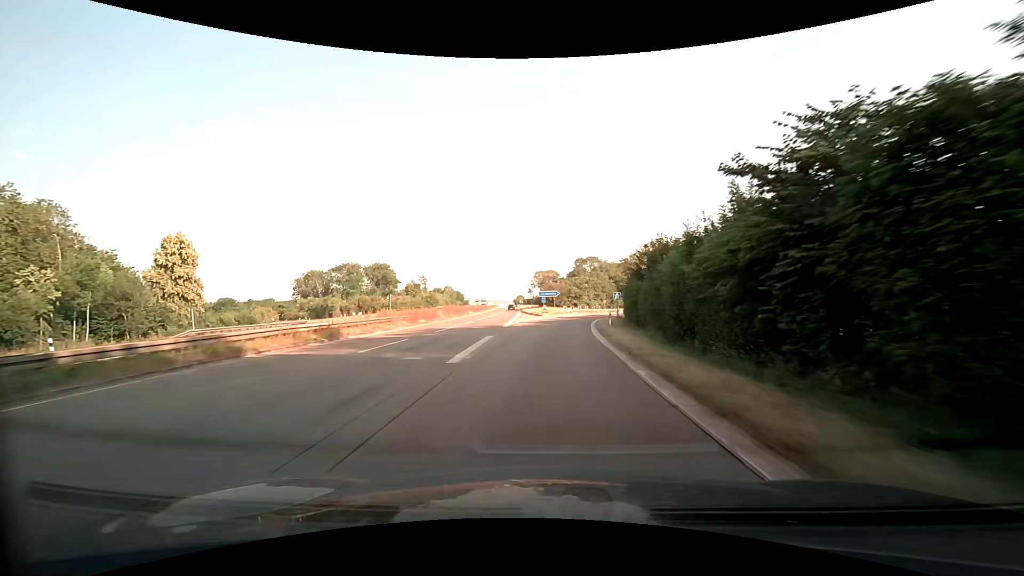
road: trunk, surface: asphalt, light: Day
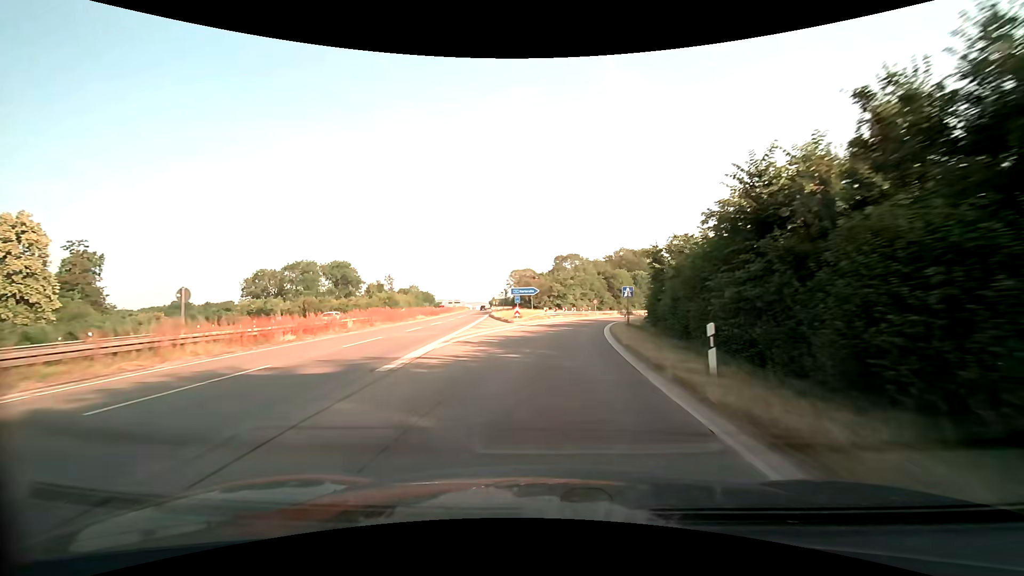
(+0.4, +21.2) m; +2°
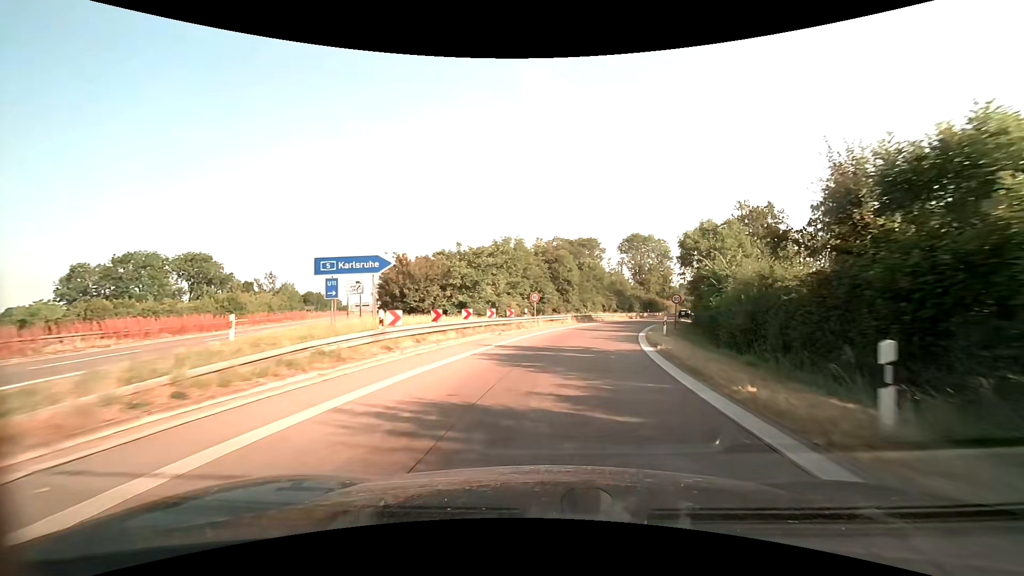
(+2.5, +38.9) m; +9°
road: motorway_link
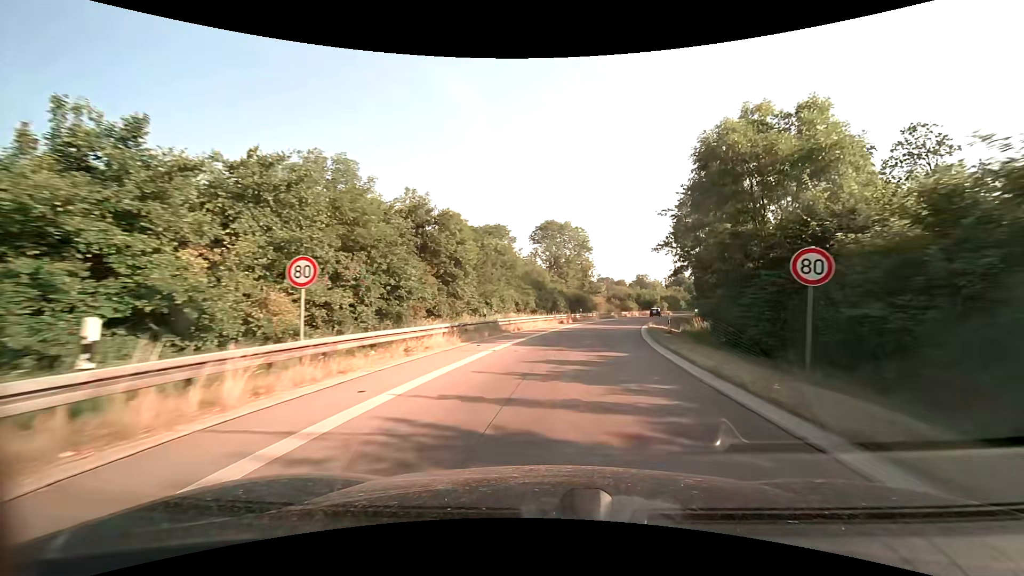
(+2.3, +28.5) m; +10°
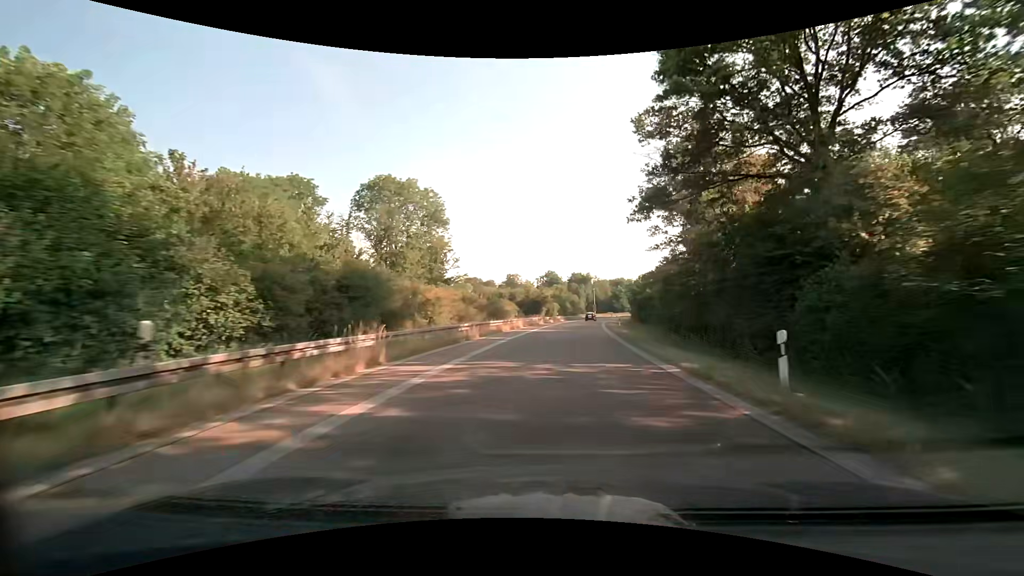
(+7.3, +49.4) m; +15°
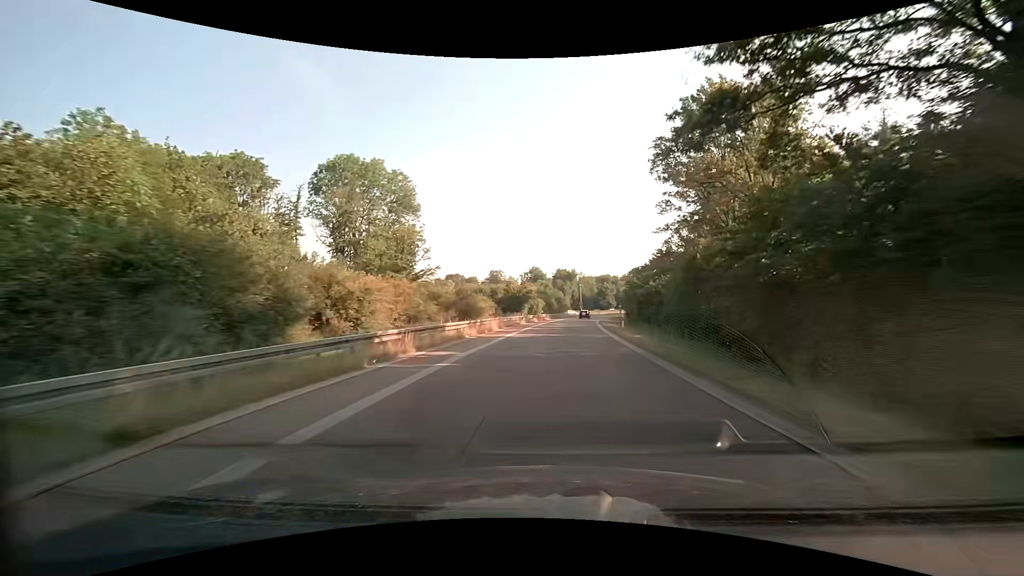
(+0.2, +10.4) m; +2°
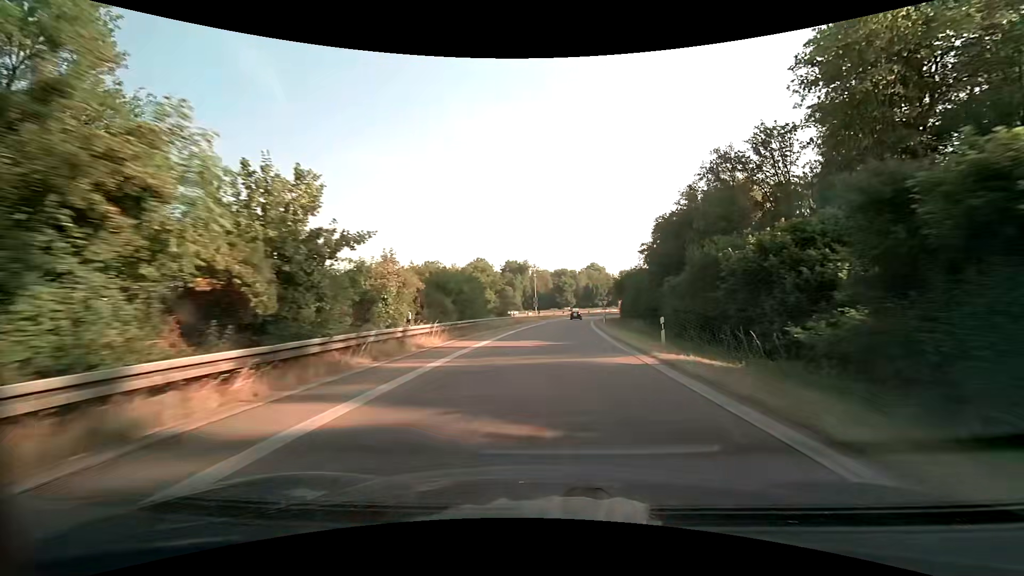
(+2.9, +52.6) m; +6°
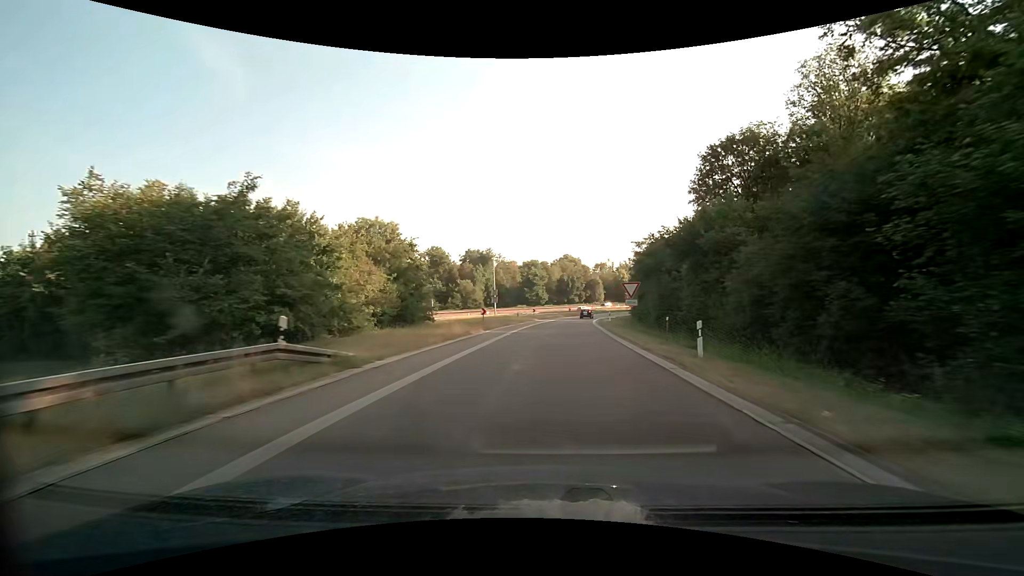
(+1.5, +41.3) m; +4°
(0, +10) (0, +20) (+1, +30) (+2, +40) (+3, +50) (+4, +60) (+5, +70) (+7, +80) (+10, +89) (+12, +99) m
